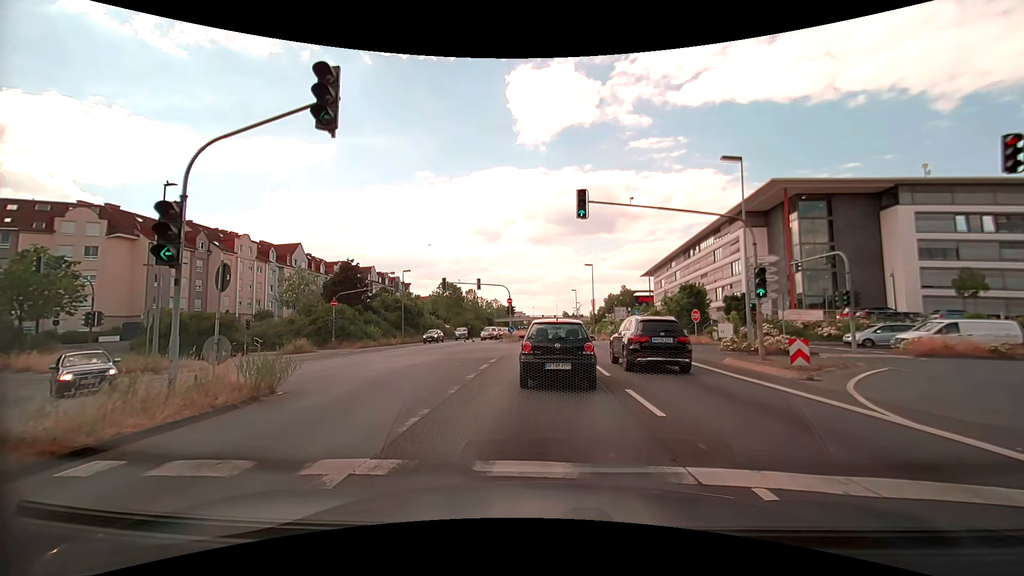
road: primary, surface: asphalt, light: Day
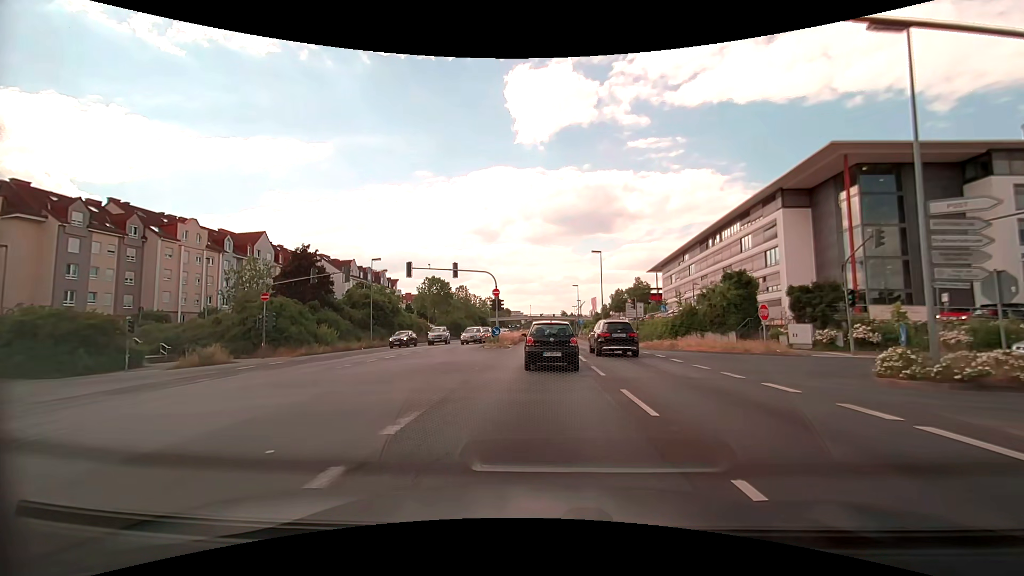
(0.0, +12.6) m; 0°
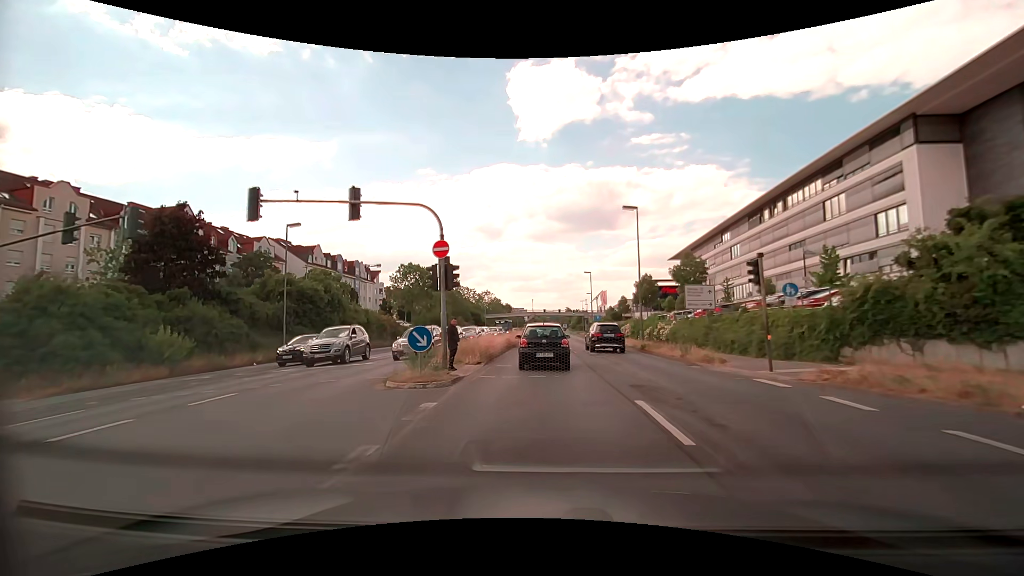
(-0.1, +20.6) m; -1°
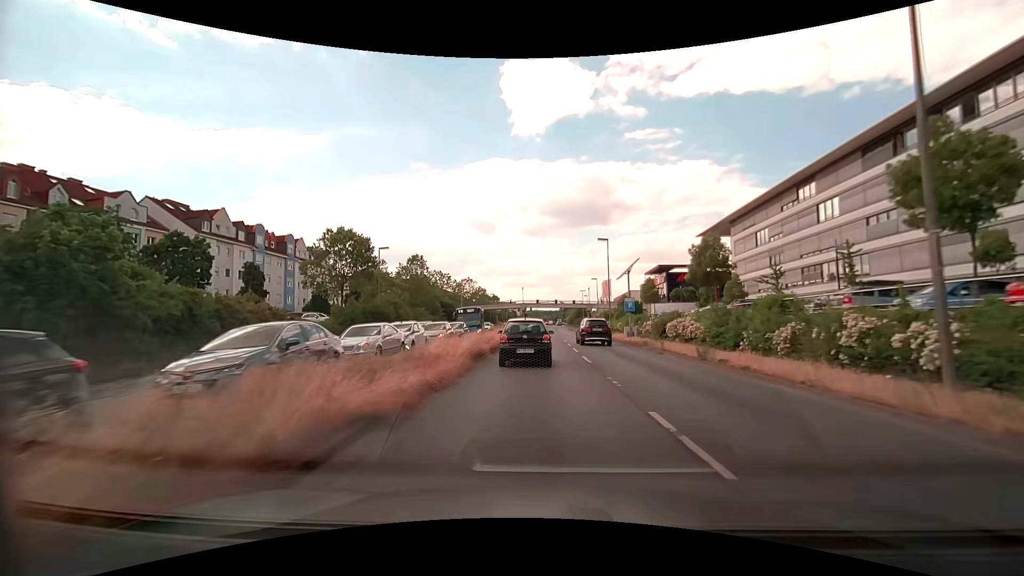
(0.0, +27.3) m; +1°
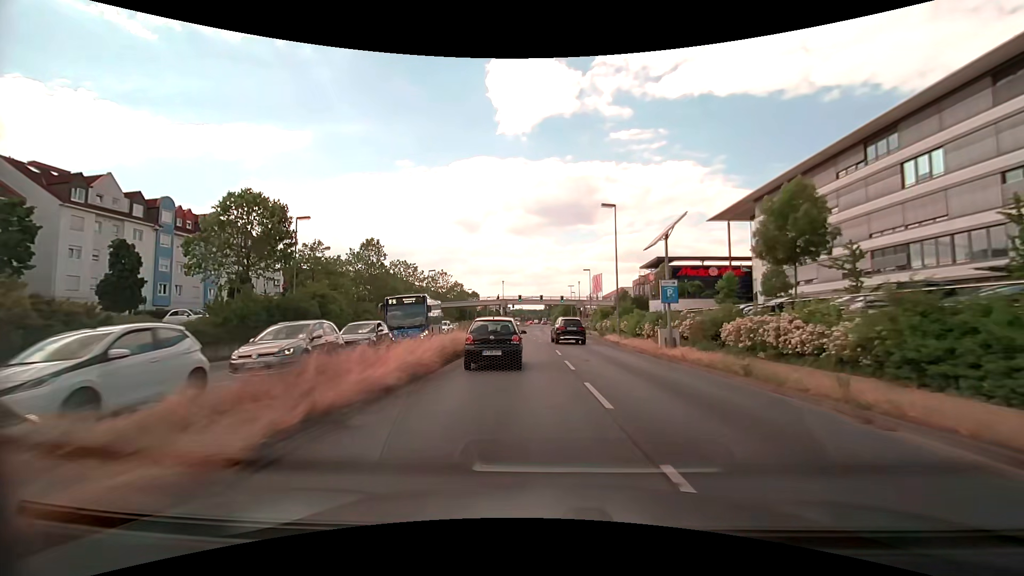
(+0.2, +15.4) m; +1°
(0, +10) (+1, +20) (+1, +30) (+1, +40) (+1, +50) (0, +60) (0, +70) (0, +80) (0, +90) (0, +100) m
